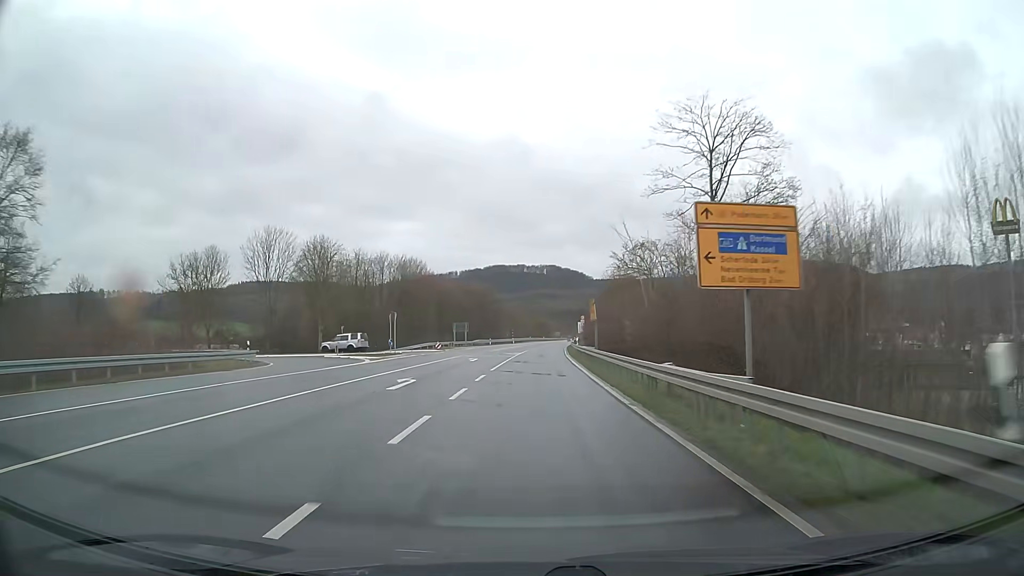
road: primary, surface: asphalt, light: Day
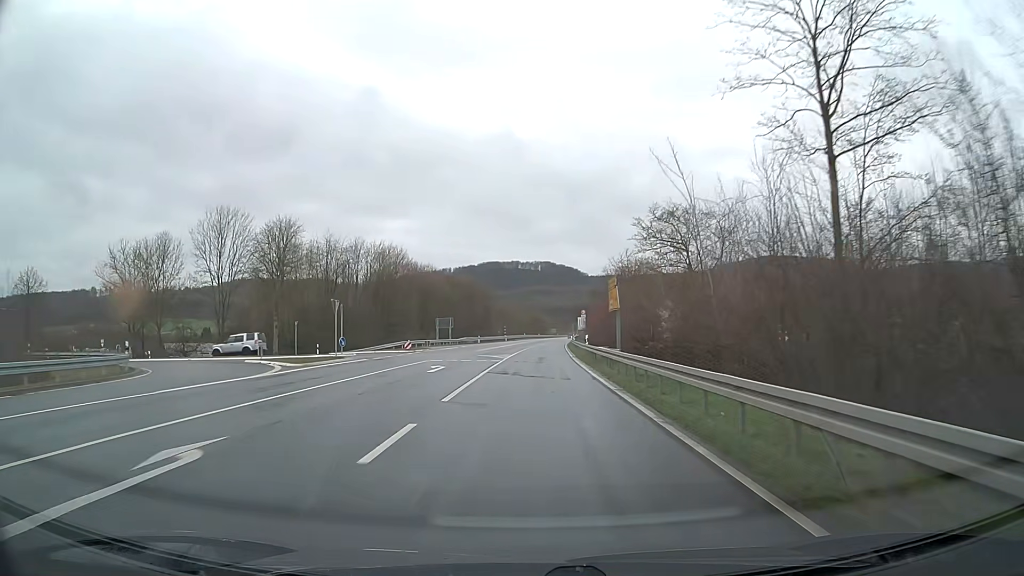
(+0.1, +13.5) m; +1°
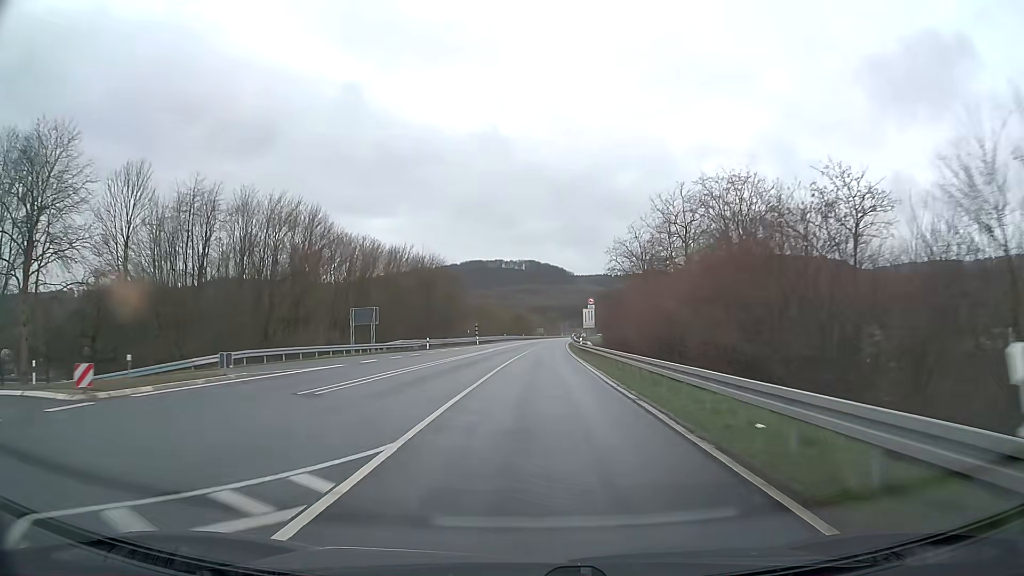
(+0.5, +37.5) m; +2°
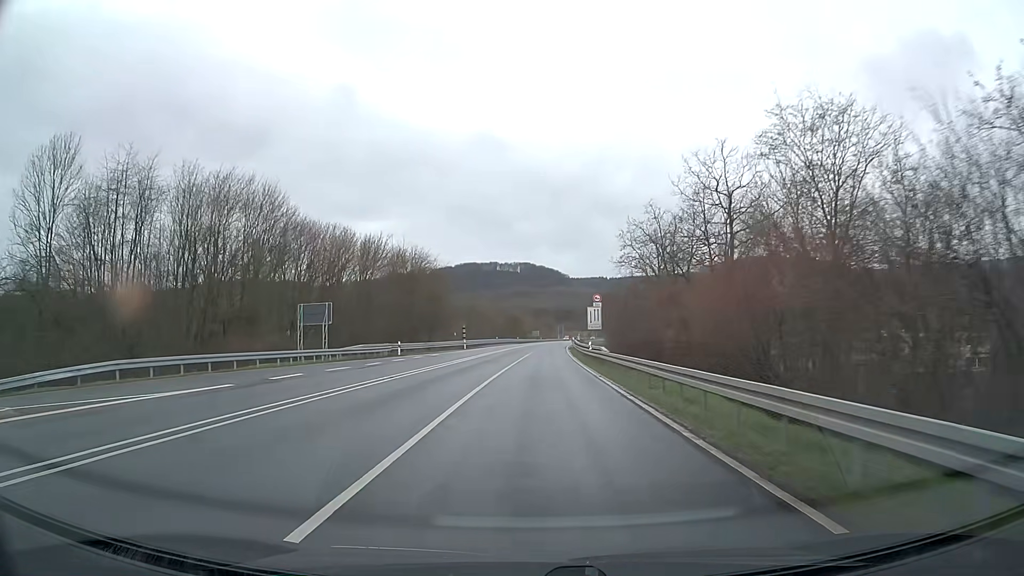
(0.0, +11.5) m; 0°
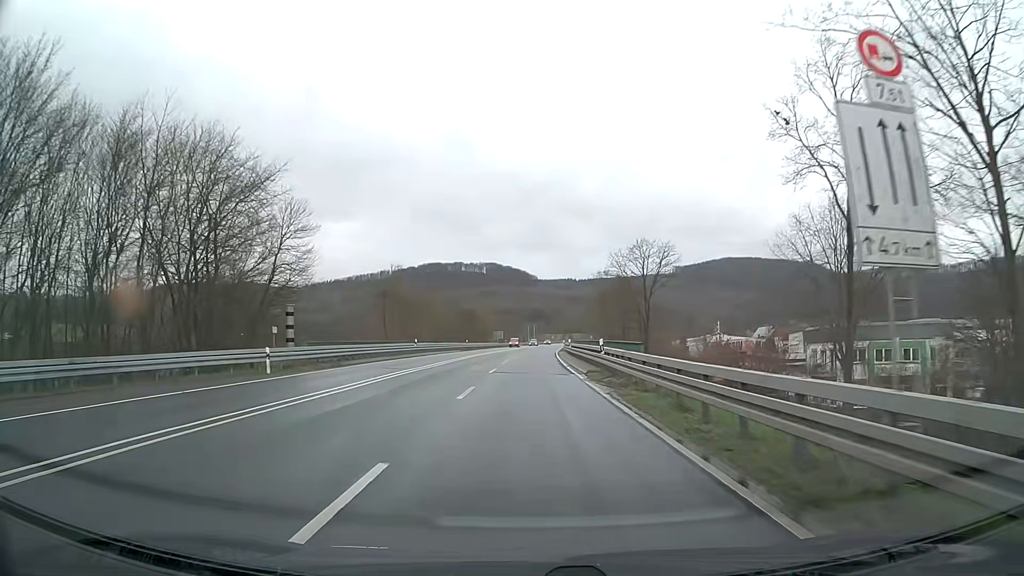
(+1.3, +55.3) m; +3°
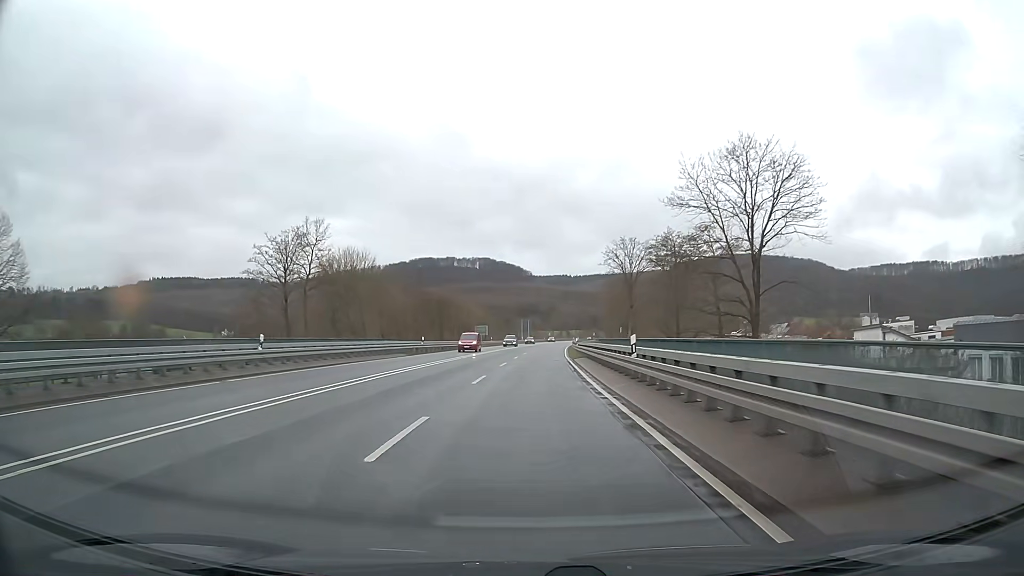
(+0.2, +32.5) m; +1°
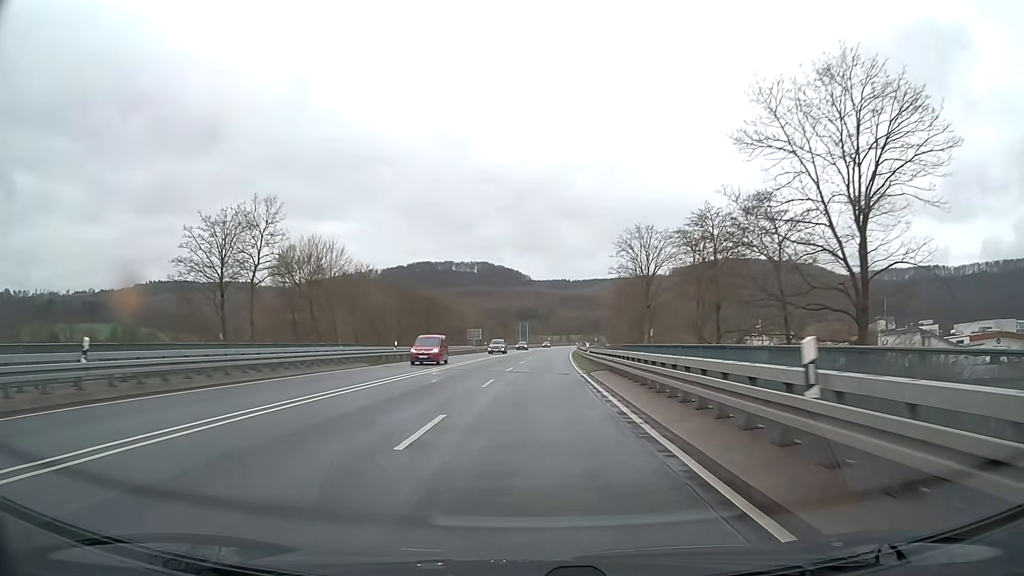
(0.0, +11.1) m; 0°
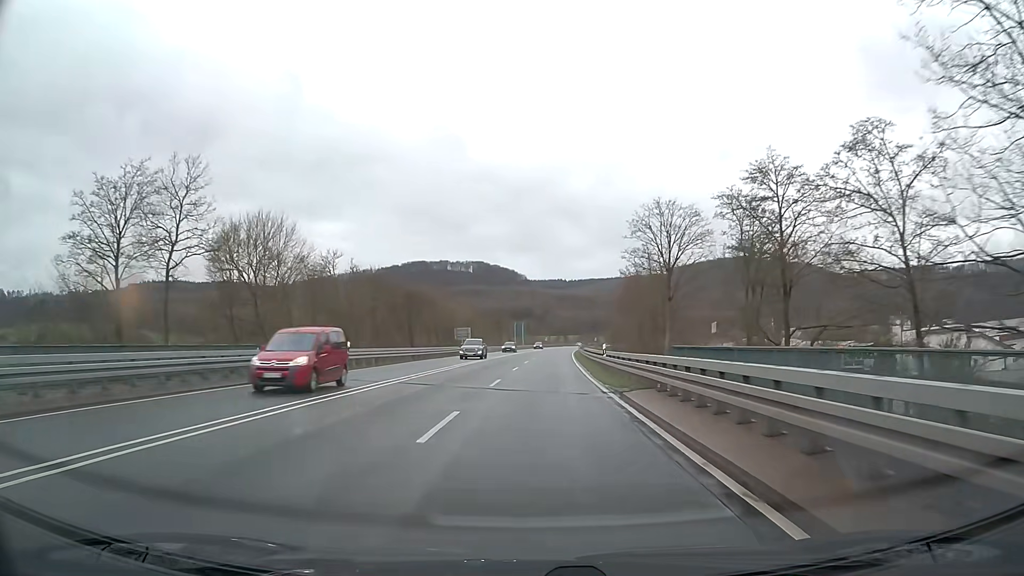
(0.0, +11.3) m; 0°
(0, +10) (0, +20) (0, +30) (+1, +40) (+1, +50) (+2, +60) (+2, +70) (+3, +80) (+4, +90) (+4, +100) m
